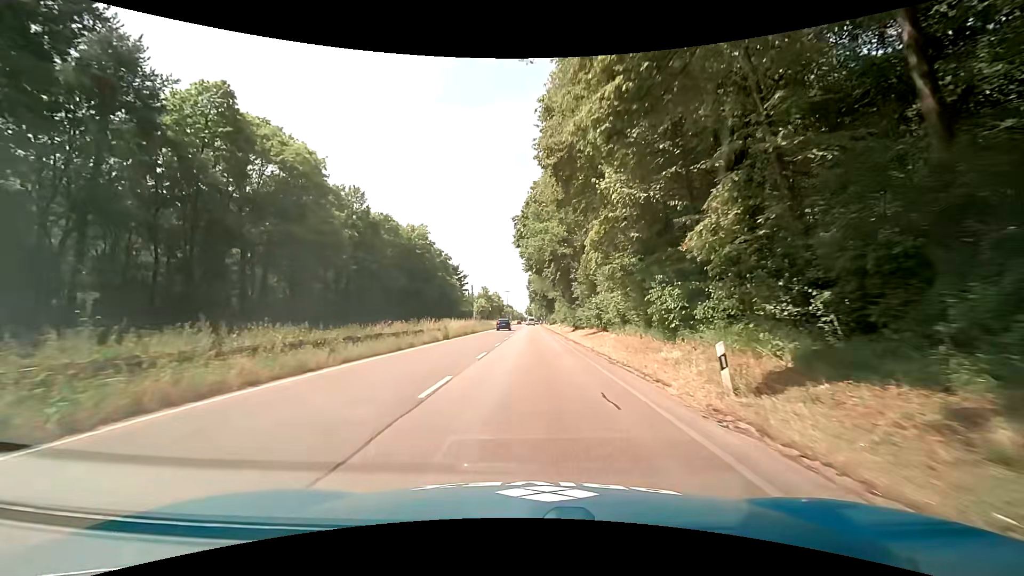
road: trunk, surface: asphalt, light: Day
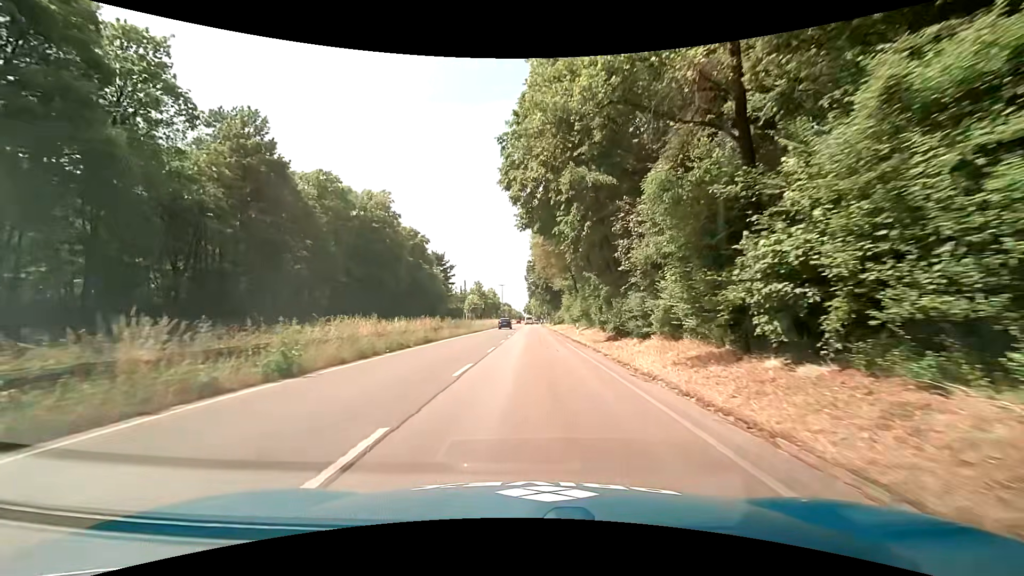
(-0.2, +23.5) m; 0°
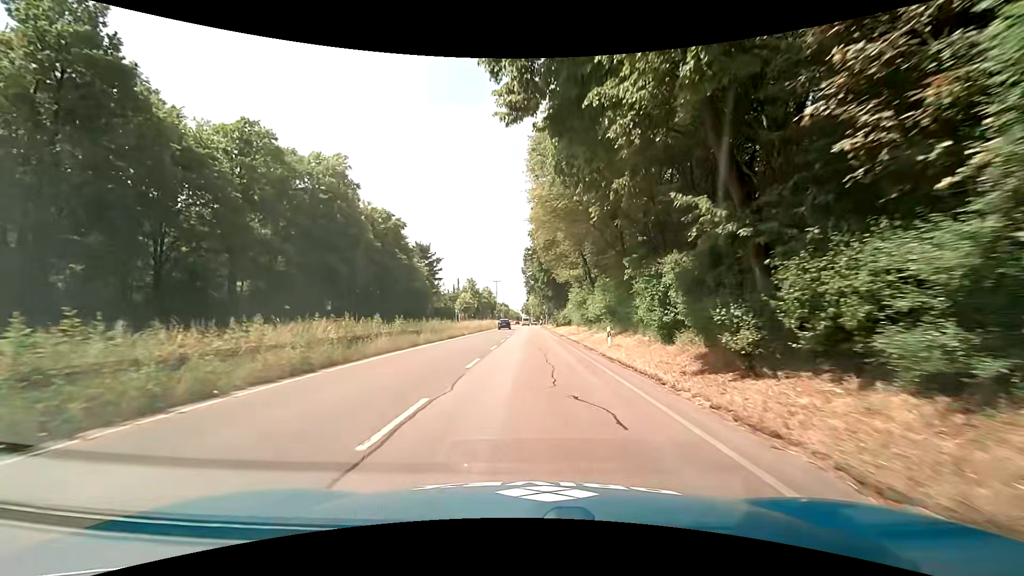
(-0.1, +15.4) m; 0°
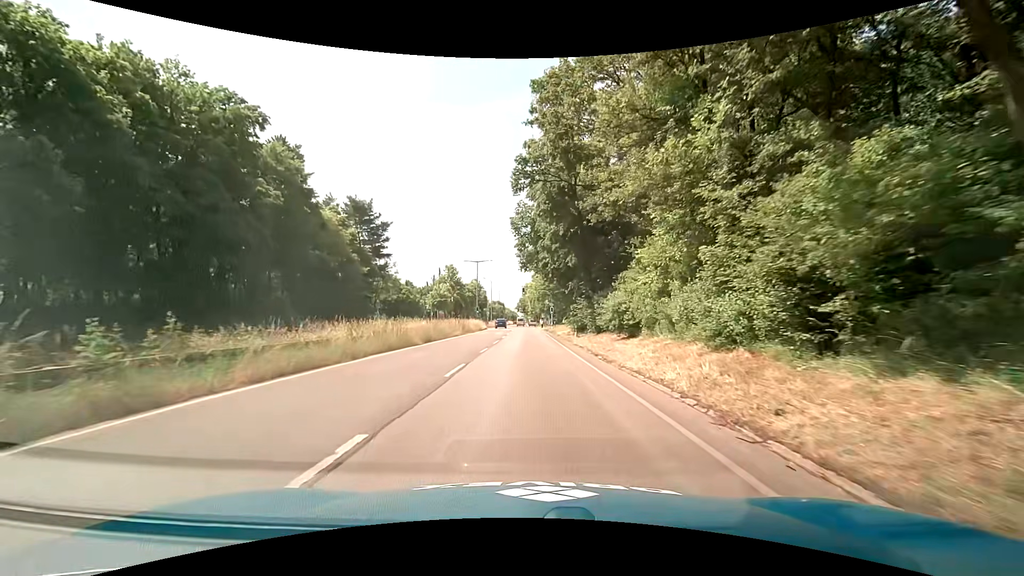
(+0.2, +38.3) m; 0°
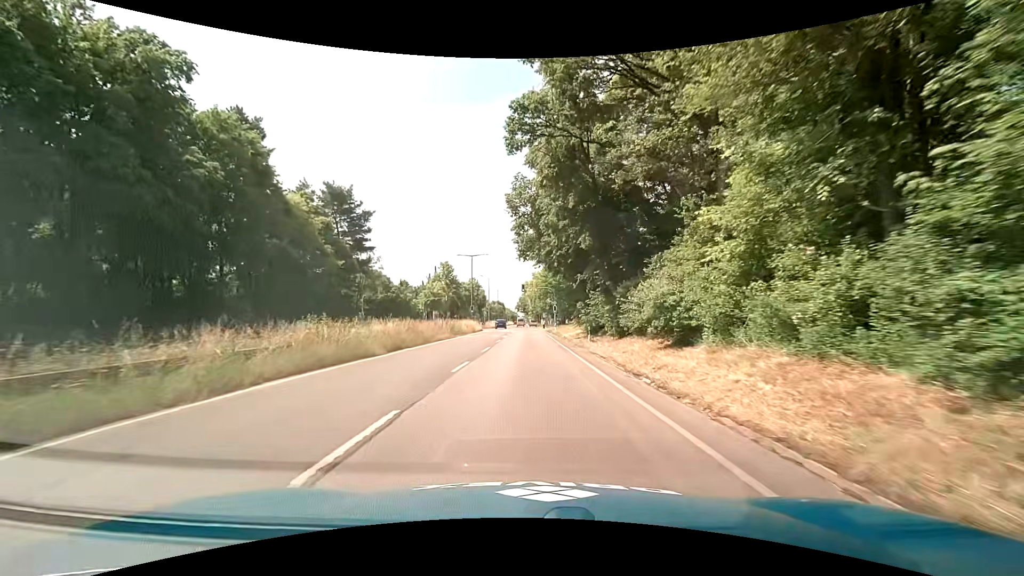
(0.0, +7.6) m; 0°
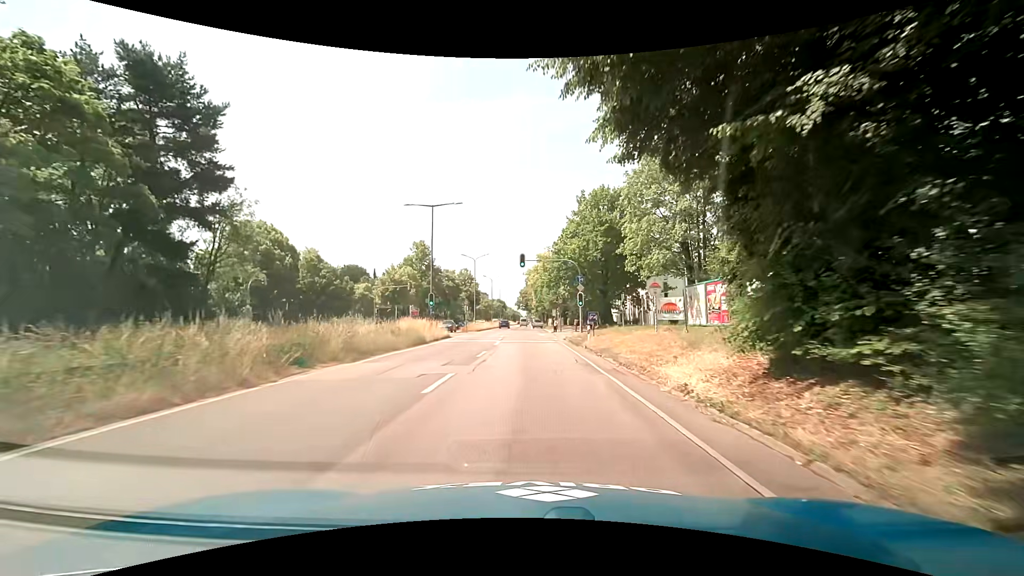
(+0.1, +30.5) m; 0°
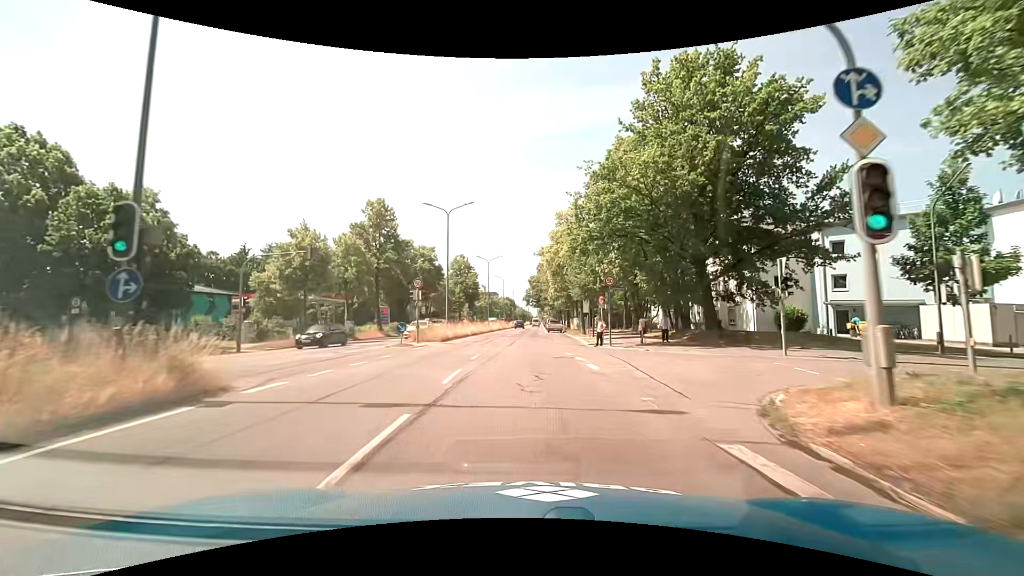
(-0.2, +30.4) m; 0°
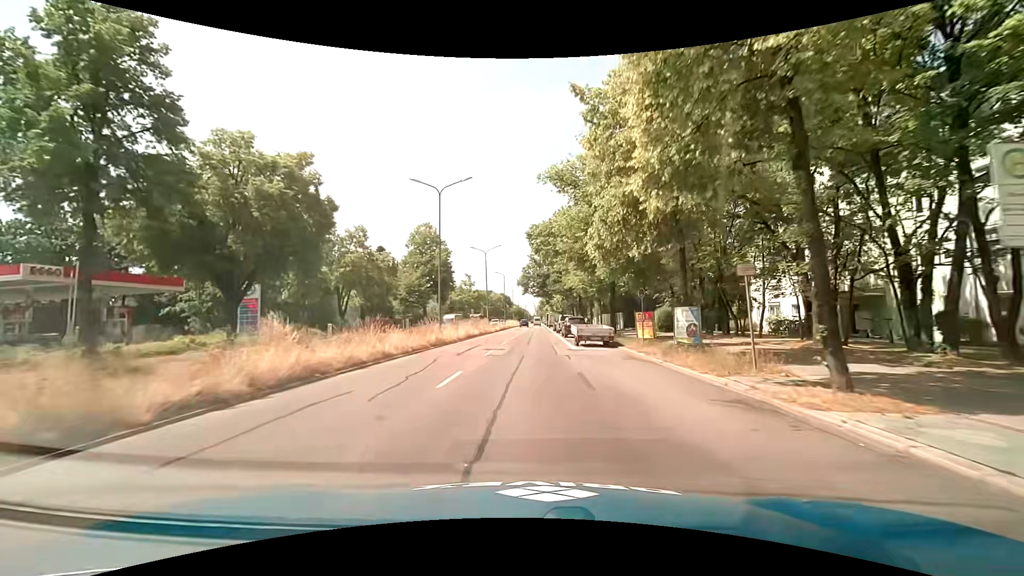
(-0.6, +38.0) m; -1°
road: primary
